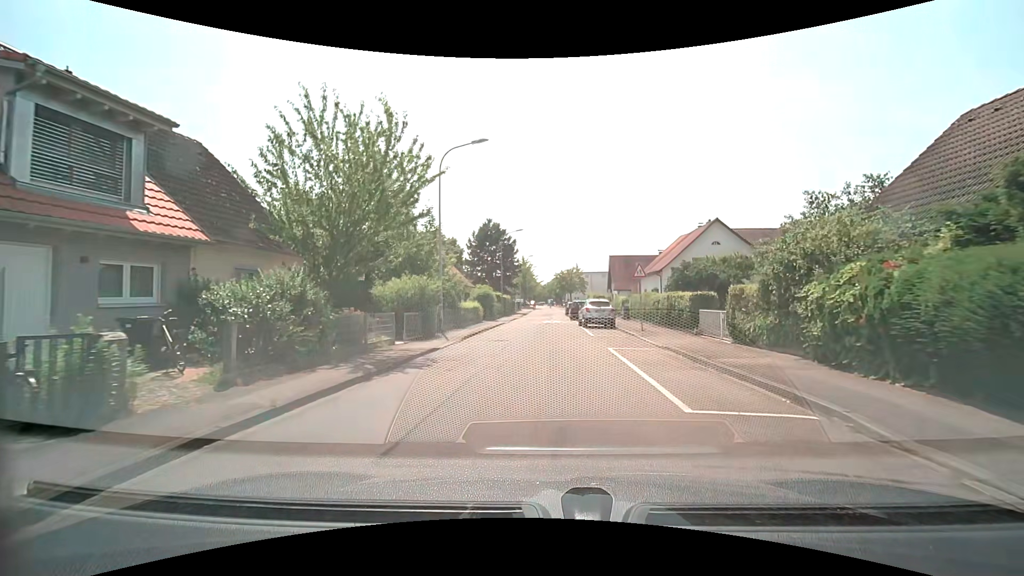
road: residential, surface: asphalt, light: Day
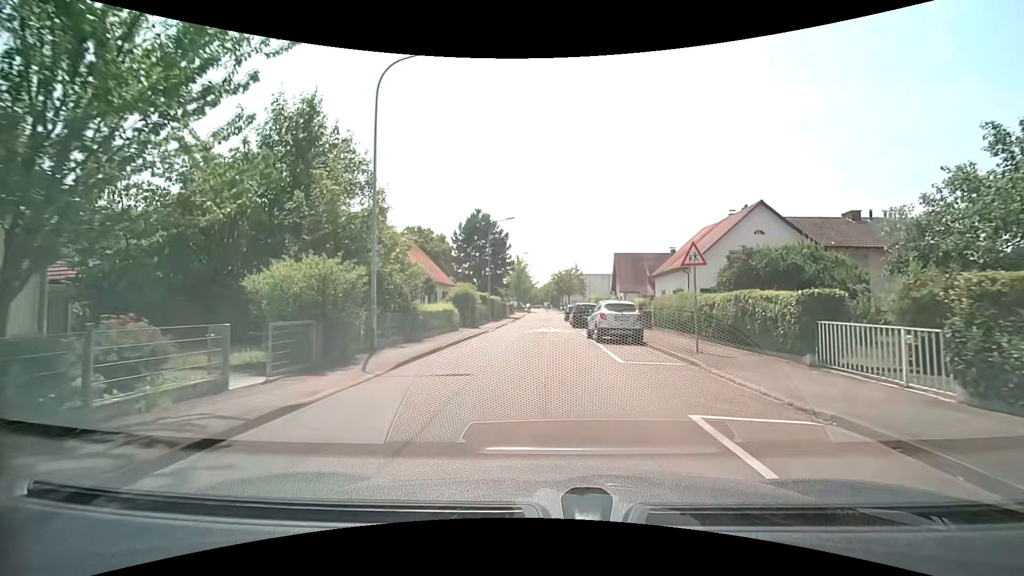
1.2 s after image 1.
(0.0, +9.0) m; 0°
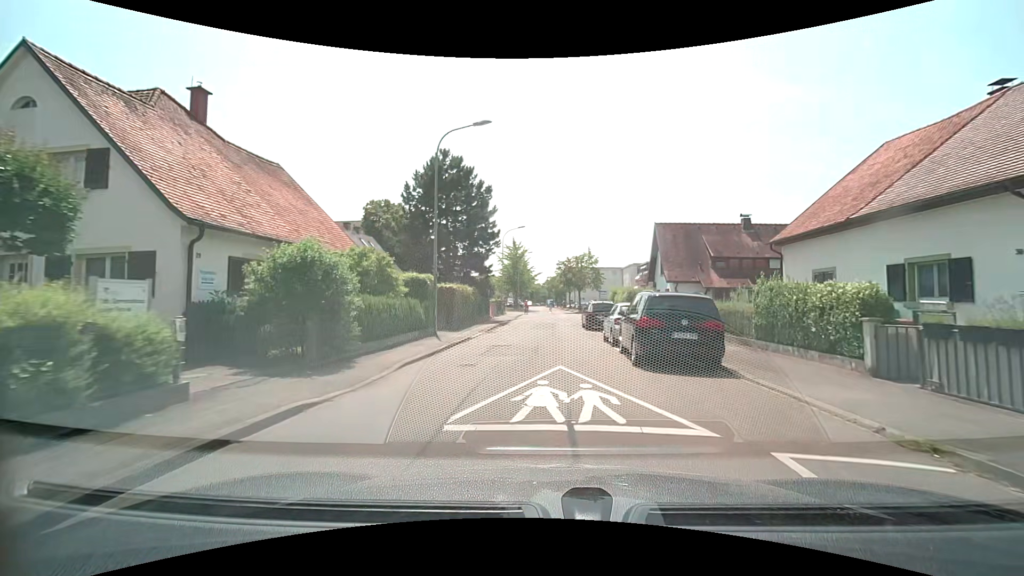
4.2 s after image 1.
(0.0, +22.7) m; 0°
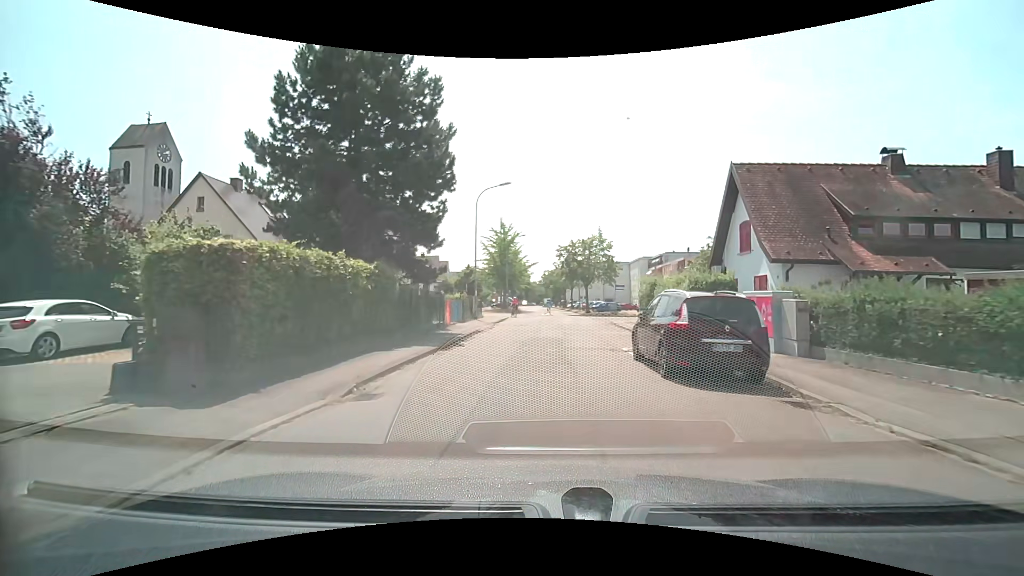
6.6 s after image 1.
(-0.1, +18.4) m; 0°
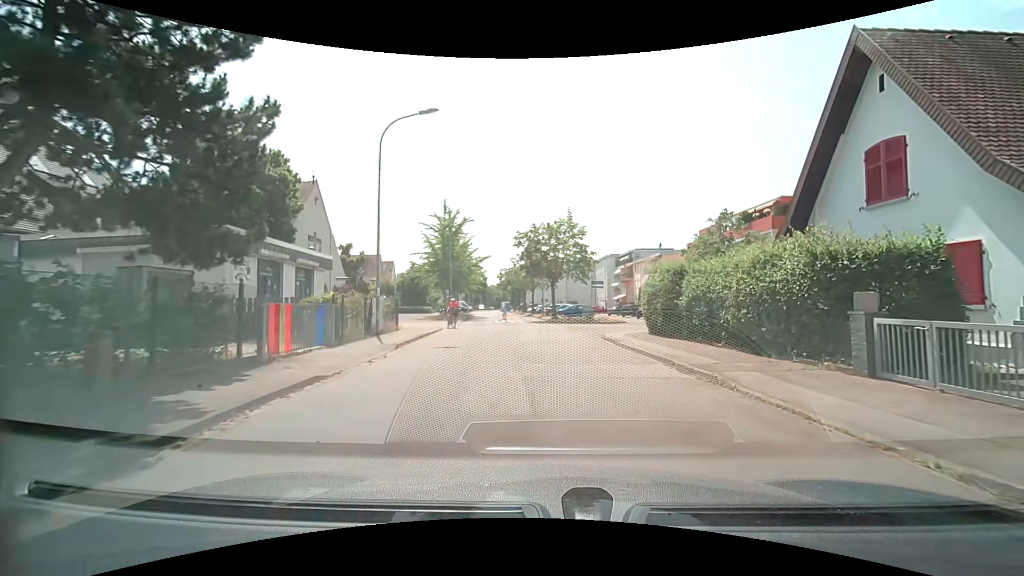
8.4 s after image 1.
(+0.2, +13.2) m; +4°
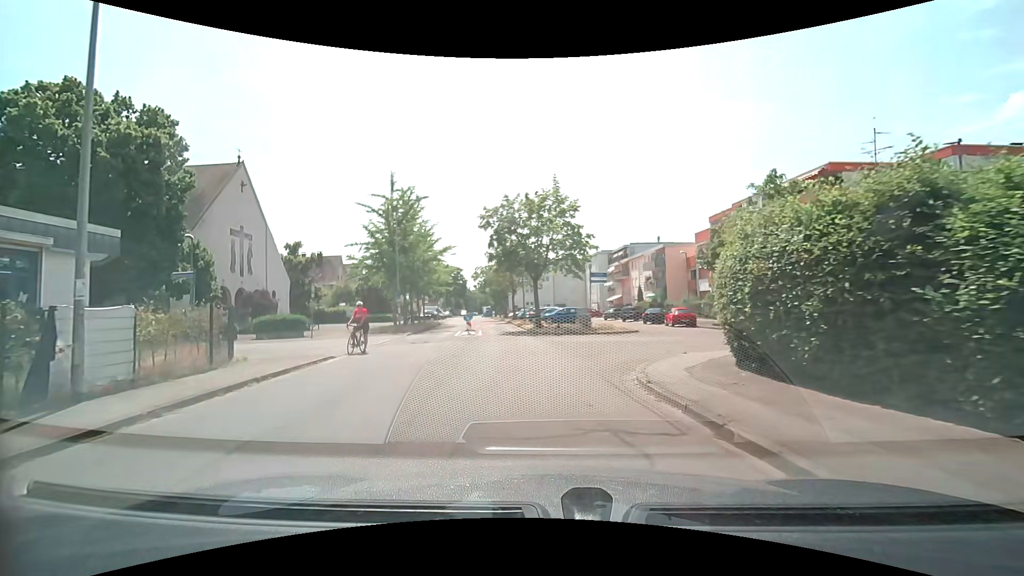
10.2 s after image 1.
(+0.5, +12.1) m; +3°
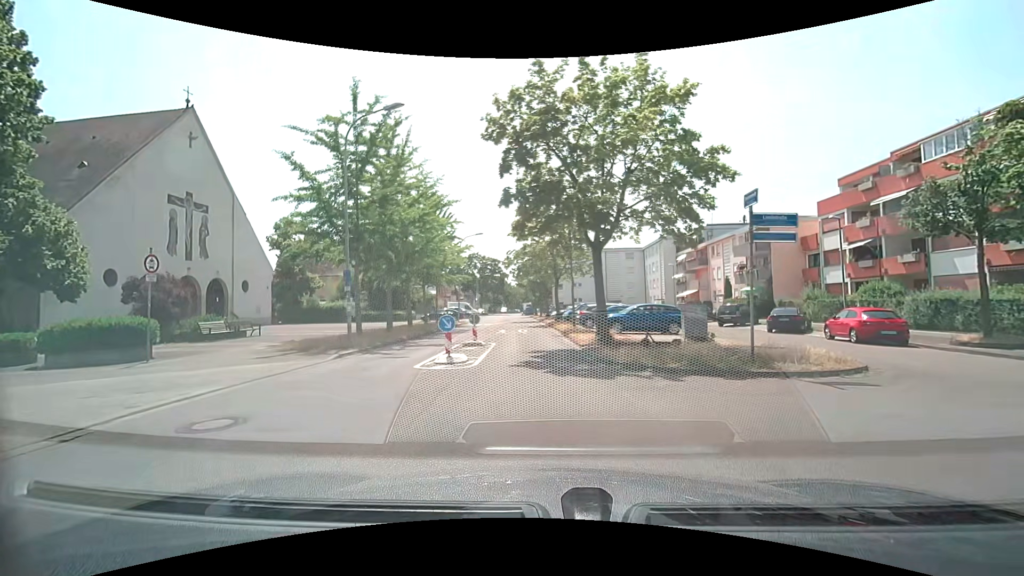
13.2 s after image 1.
(-0.9, +15.7) m; -6°
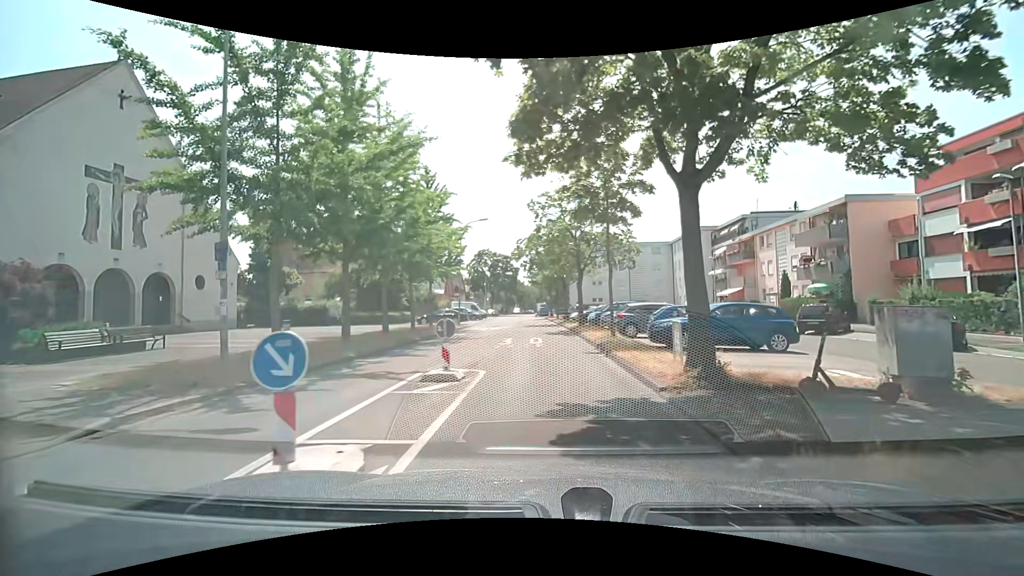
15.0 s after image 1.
(-0.3, +8.9) m; -2°
